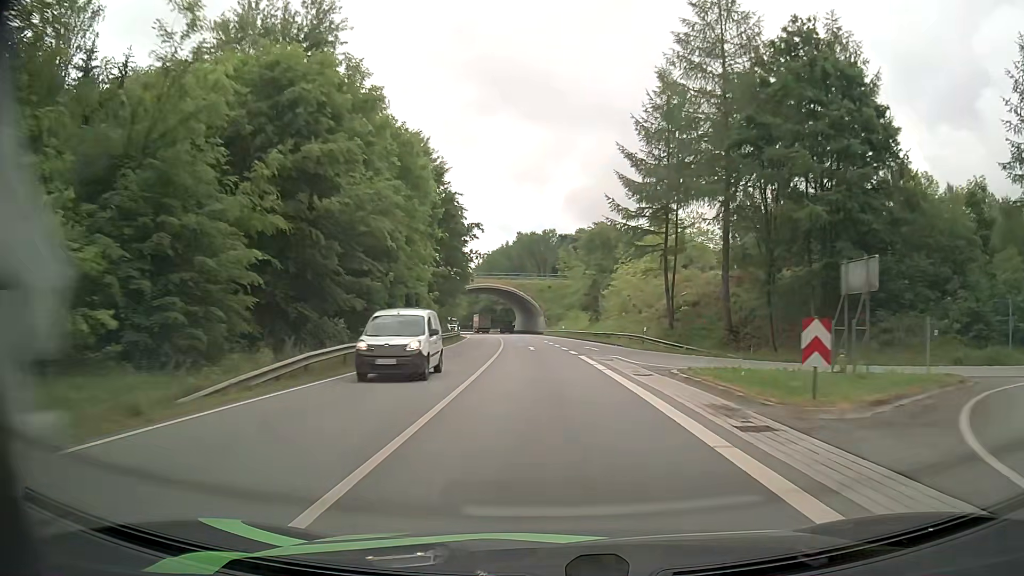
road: primary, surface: asphalt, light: Day
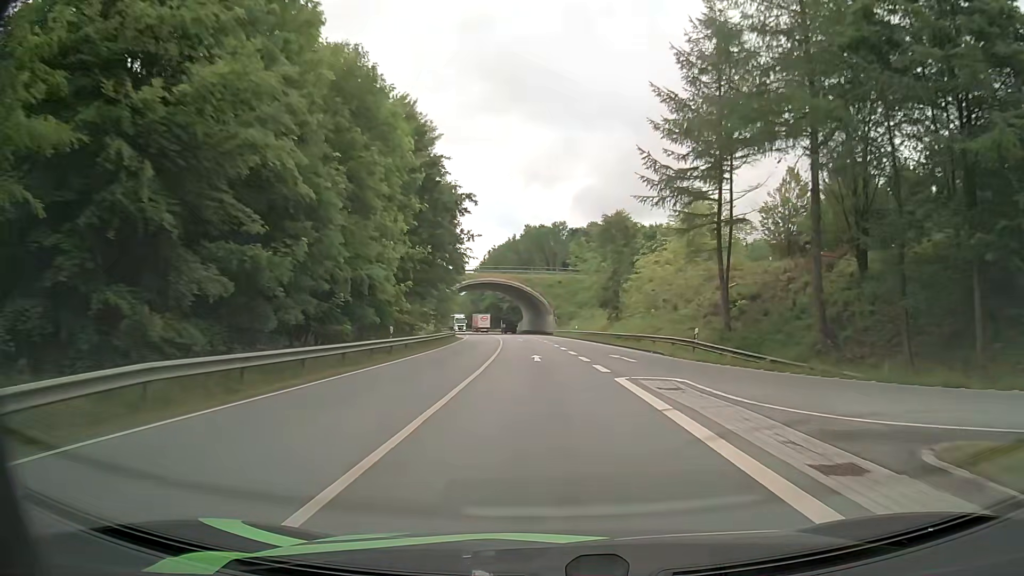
(-0.1, +12.1) m; -1°
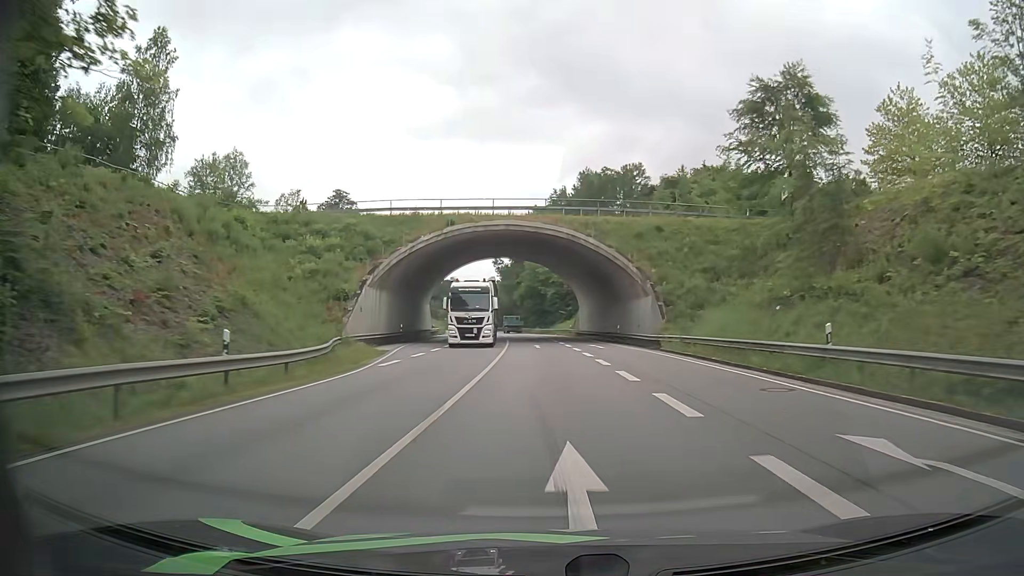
(-2.1, +57.3) m; -4°
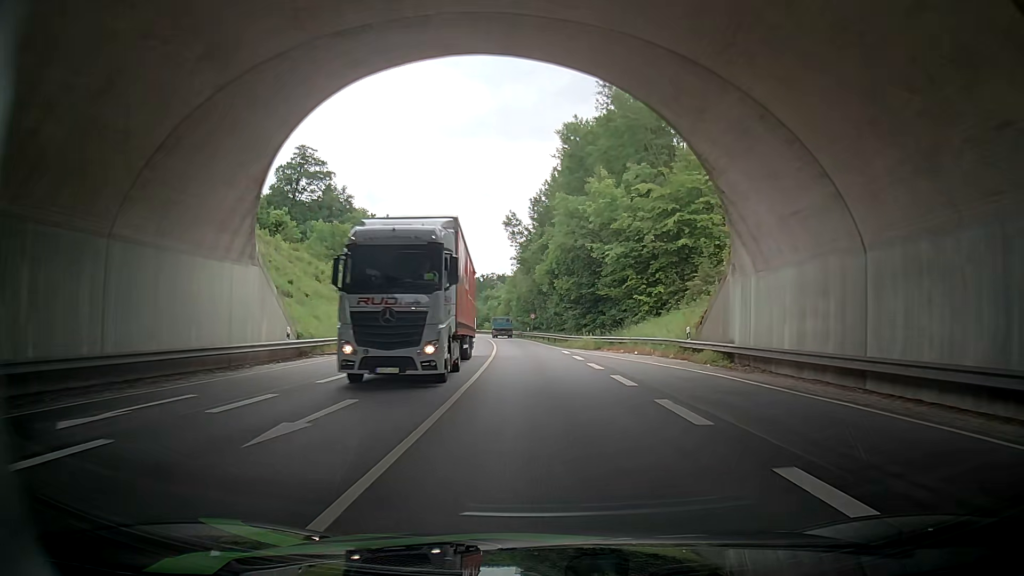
(-1.7, +54.5) m; -2°
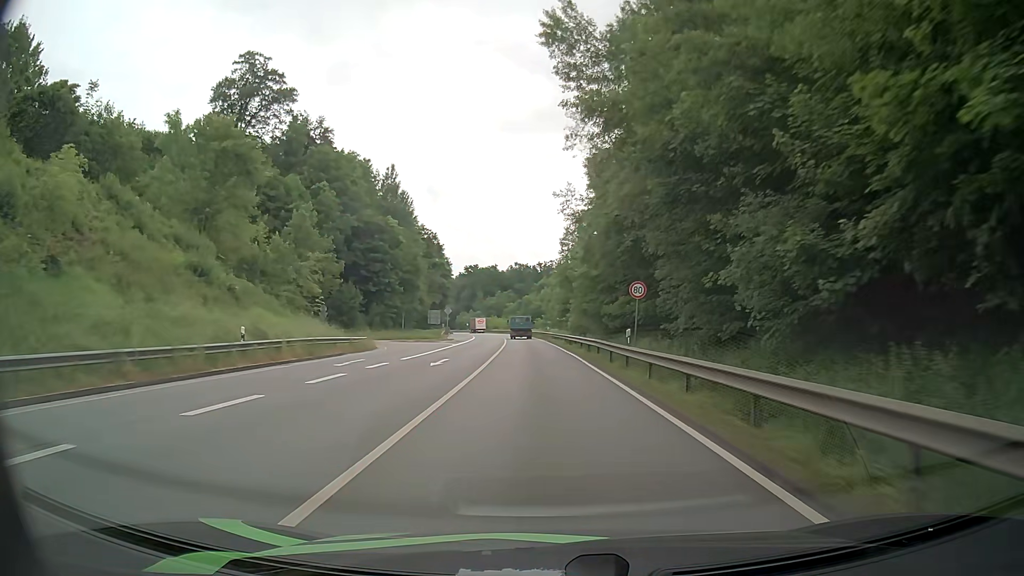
(-3.3, +55.0) m; -6°
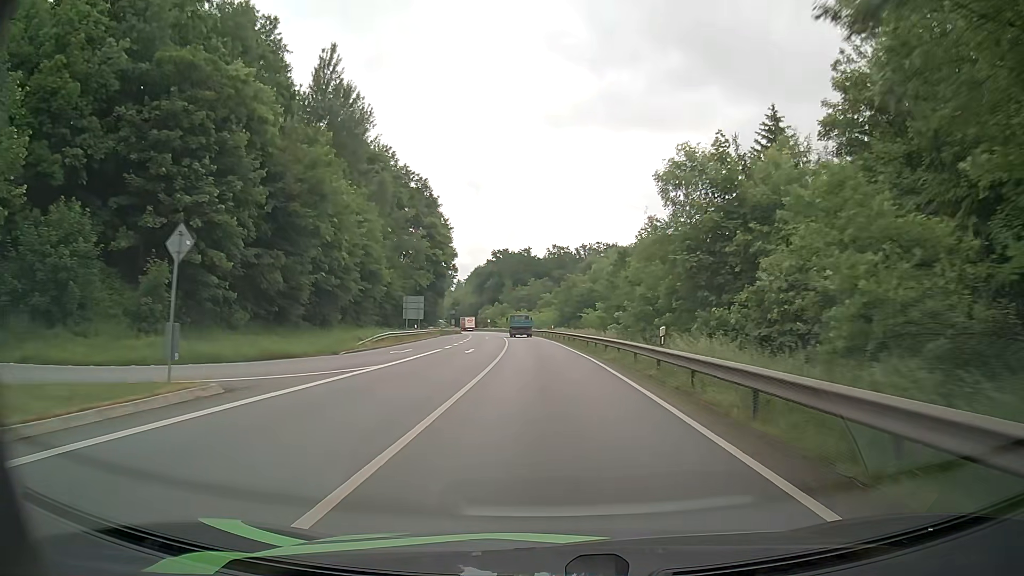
(-1.8, +55.8) m; -3°
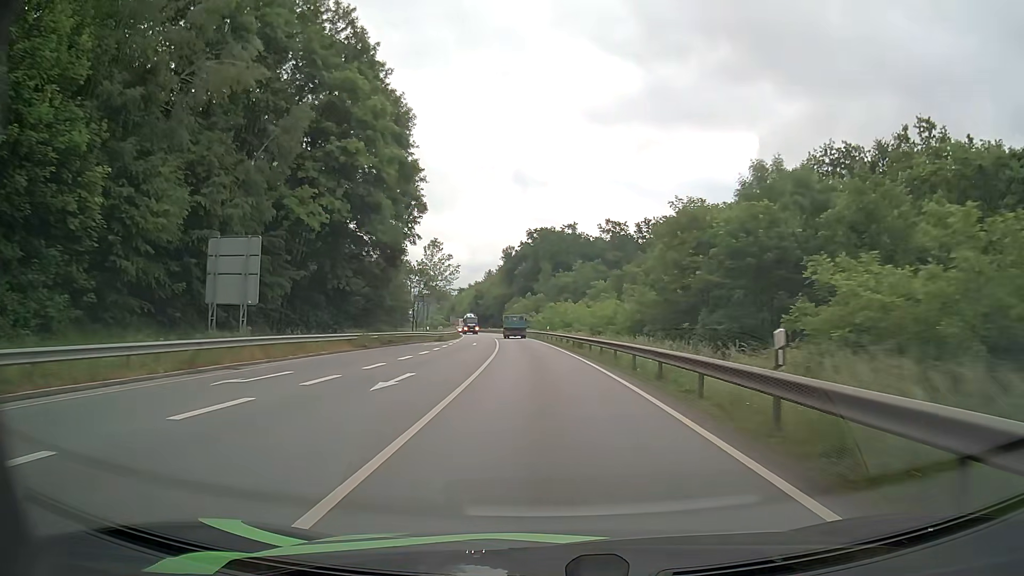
(-1.7, +57.0) m; -4°
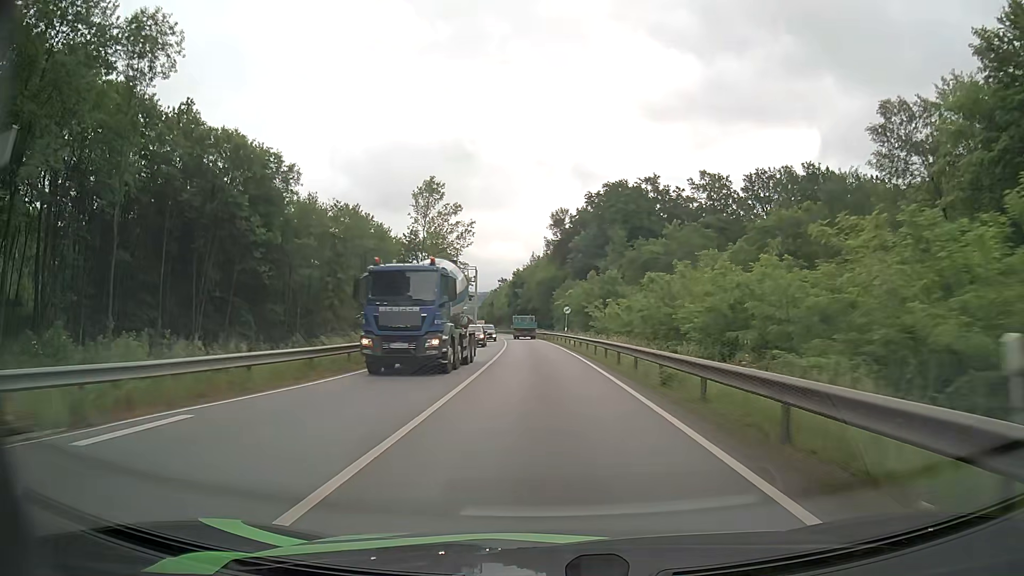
(-2.3, +56.7) m; -5°
(0, +10) (0, +20) (0, +30) (-1, +40) (-1, +50) (-2, +60) (-2, +70) (-3, +80) (-4, +90) (-5, +100) m
